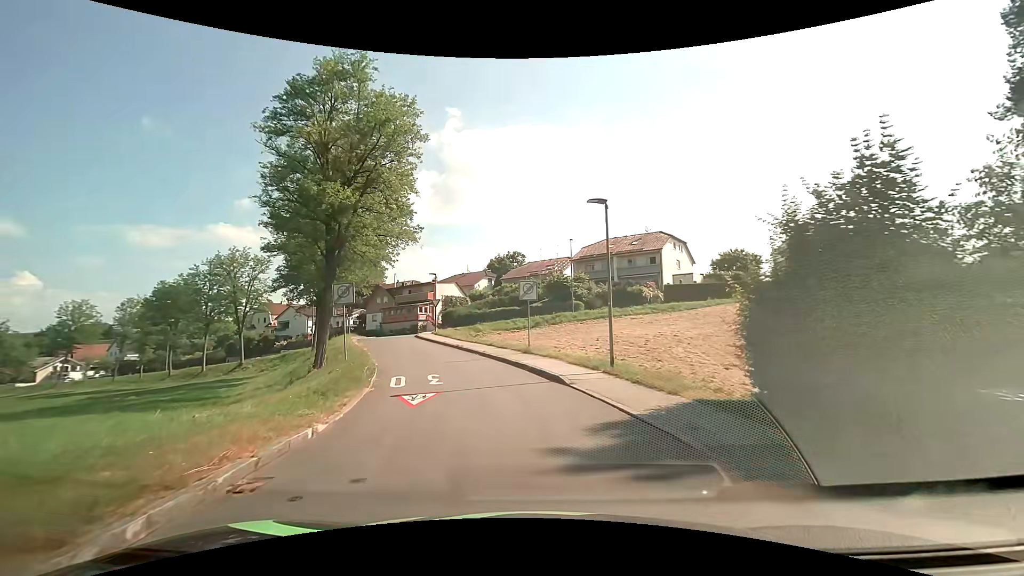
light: Day
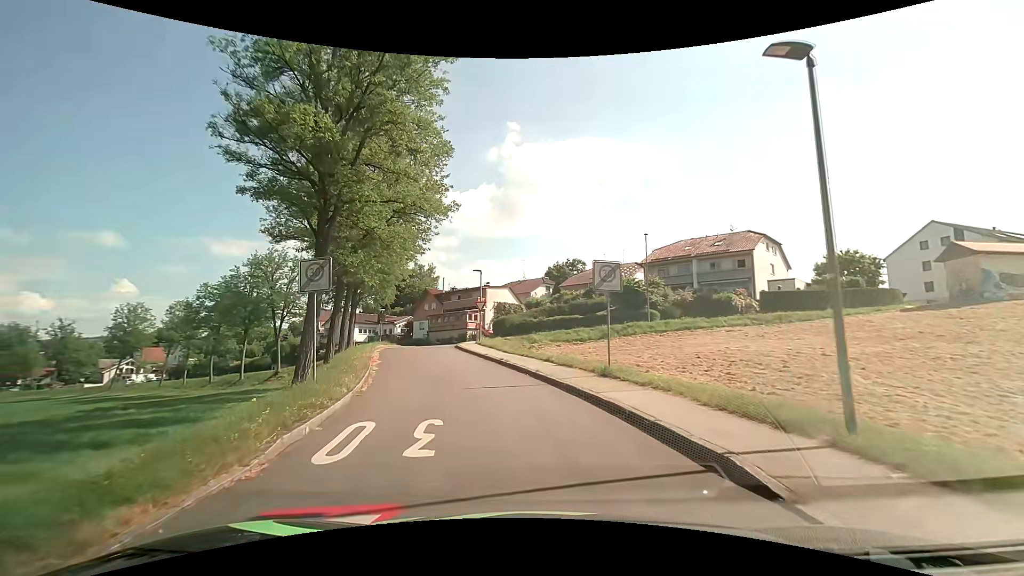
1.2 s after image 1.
(-0.4, +8.3) m; -6°
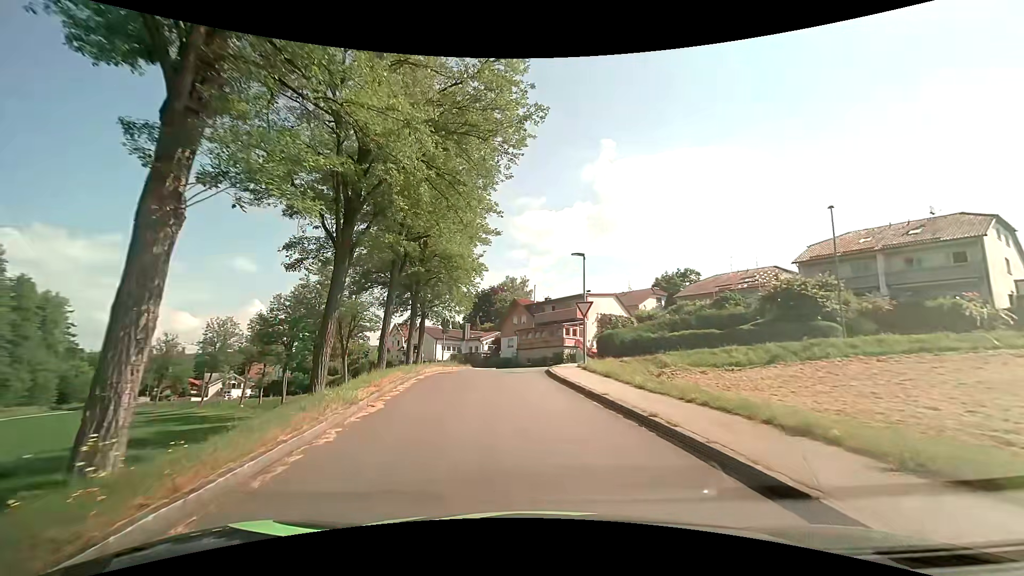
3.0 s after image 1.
(-1.1, +12.0) m; -10°
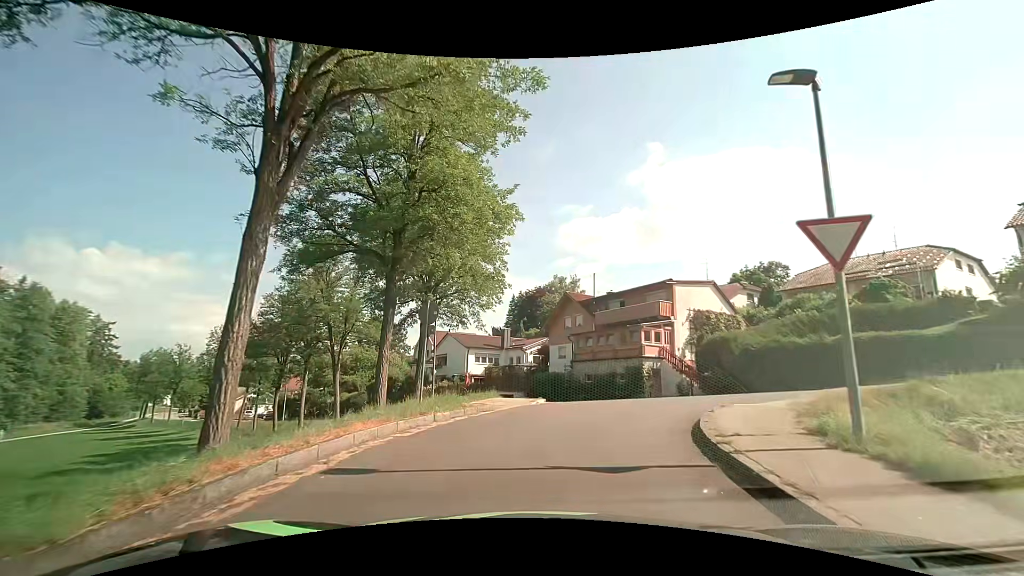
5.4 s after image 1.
(-1.0, +15.2) m; -6°
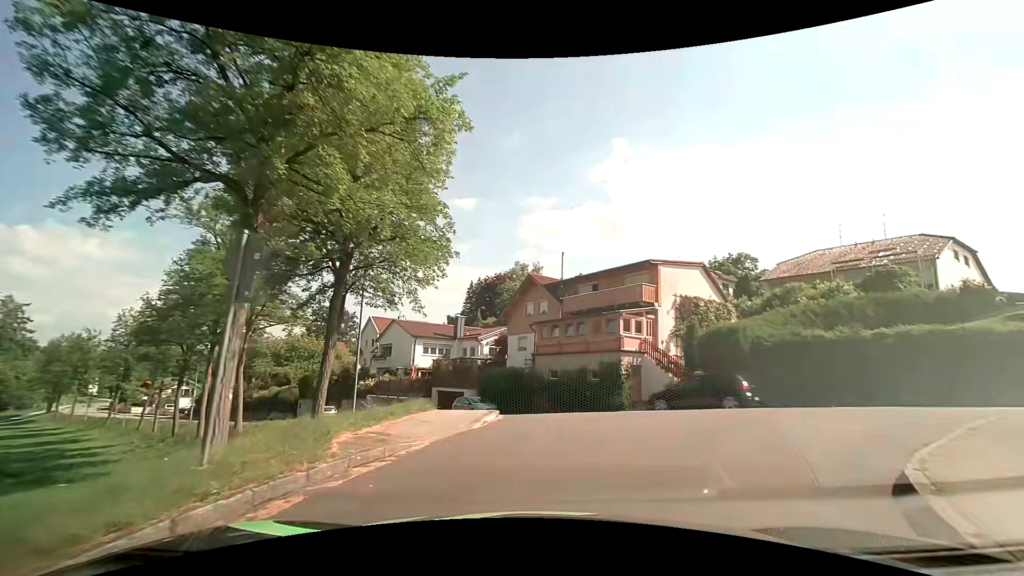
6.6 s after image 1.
(+0.1, +6.6) m; +4°
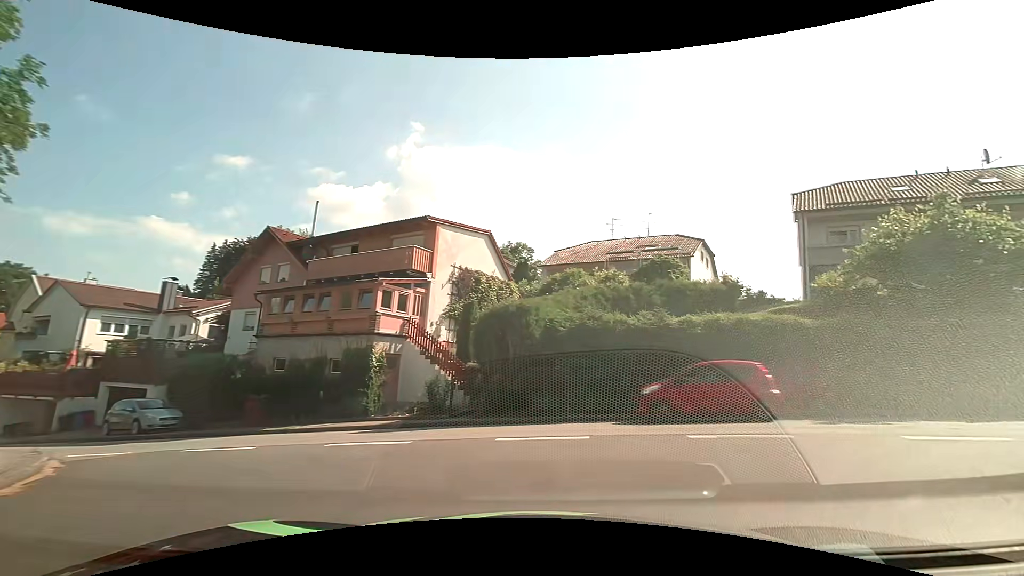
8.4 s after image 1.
(+1.3, +7.3) m; +25°
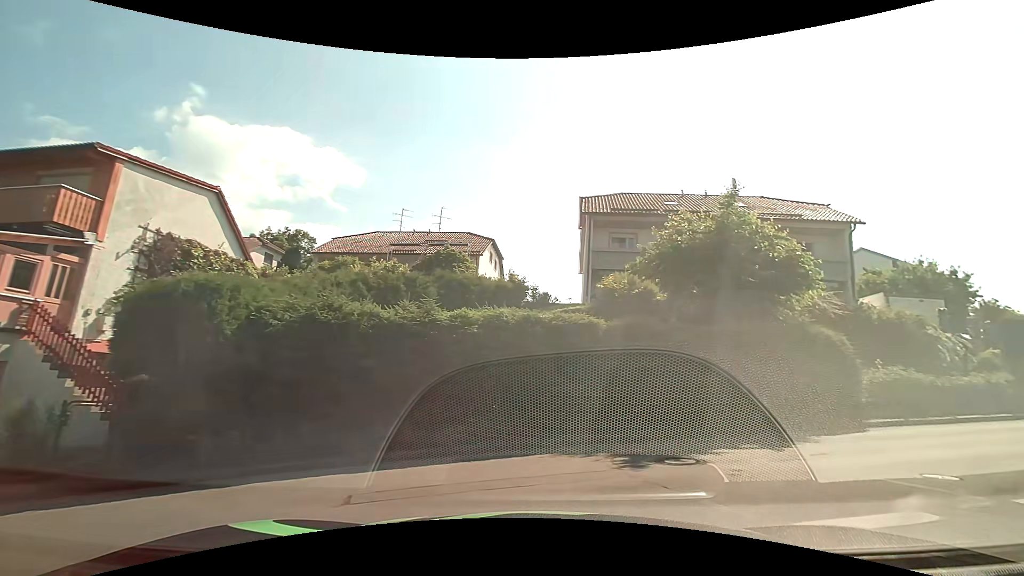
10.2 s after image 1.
(+1.0, +4.9) m; +24°
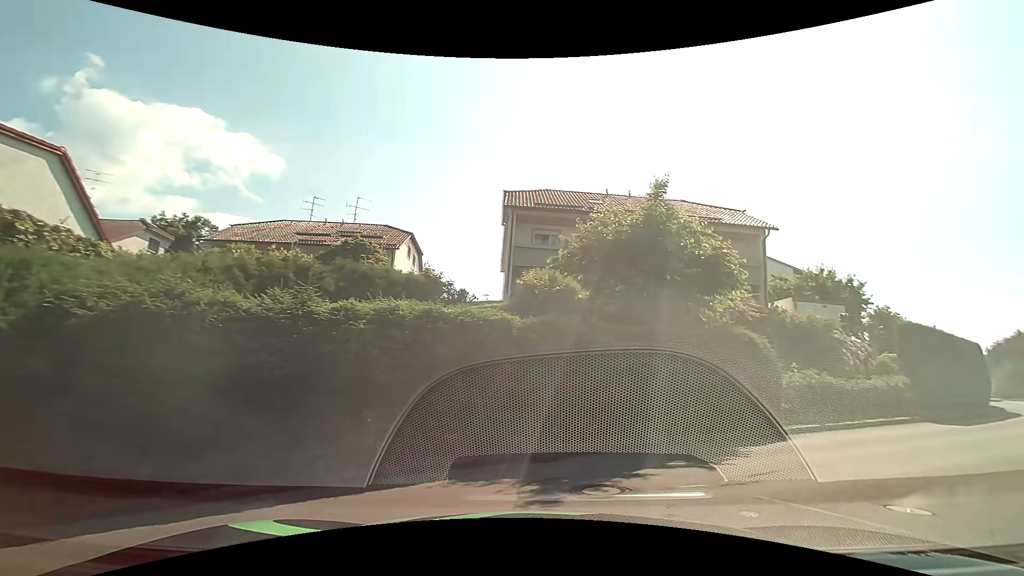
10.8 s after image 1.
(+0.1, +1.9) m; +7°
(+5, +8) (+13, +14) (+22, +19) (+30, +25) (+37, +32) (+43, +40) (+49, +48) (+54, +57) (+58, +66) (+63, +75) m
